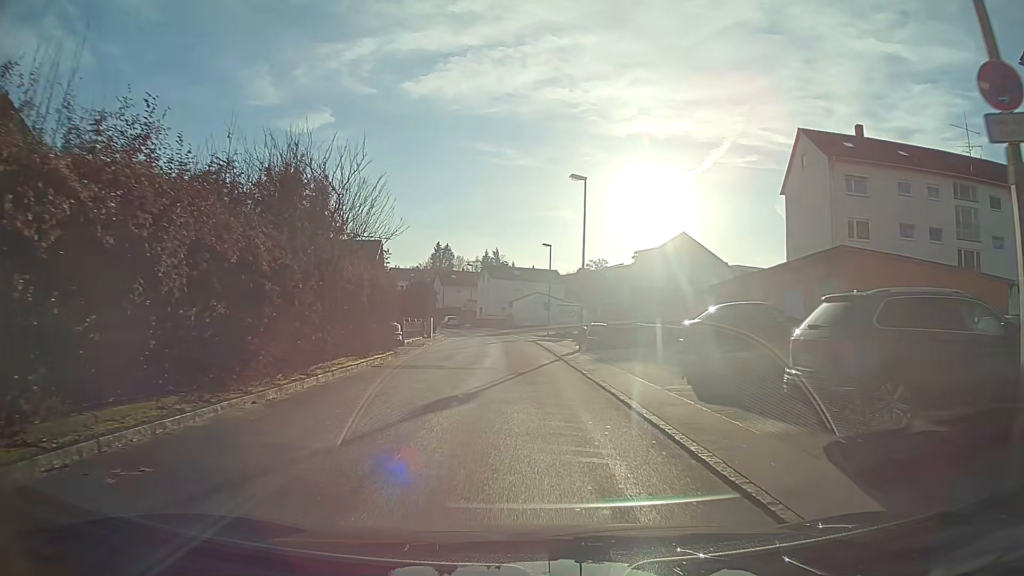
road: unclassified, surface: asphalt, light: Day
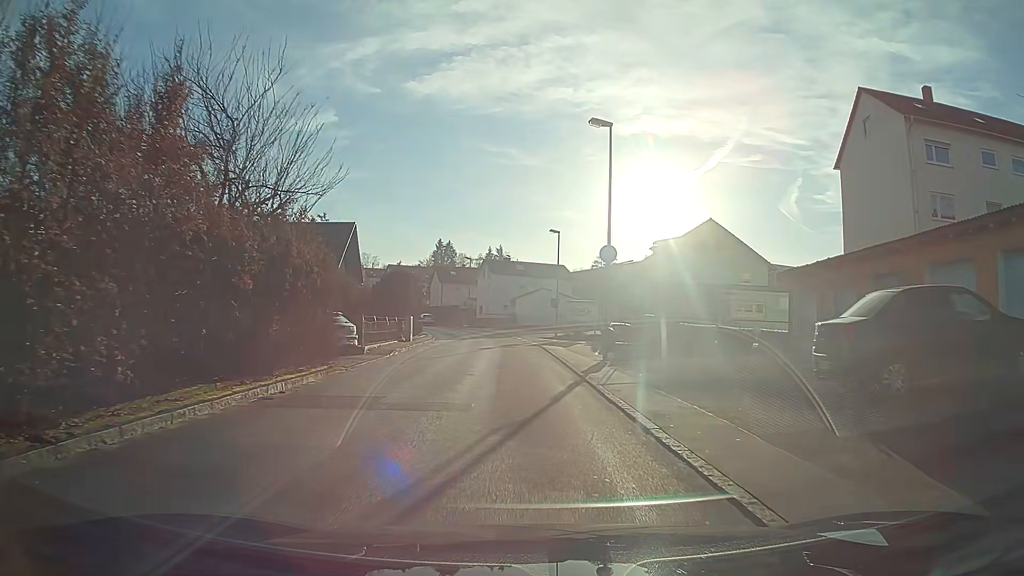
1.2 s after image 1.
(0.0, +9.1) m; 0°
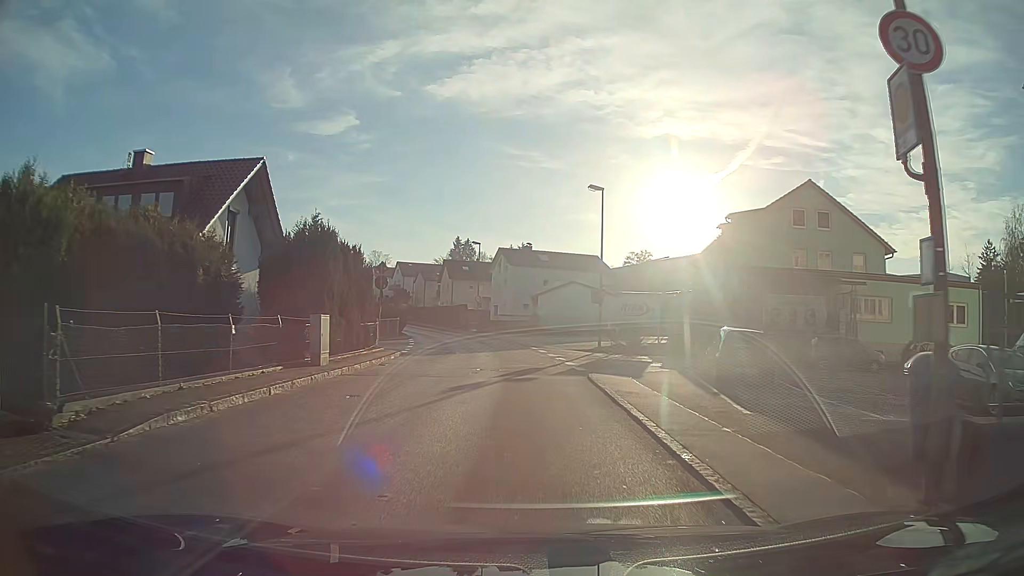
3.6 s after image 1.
(-0.3, +18.2) m; -2°
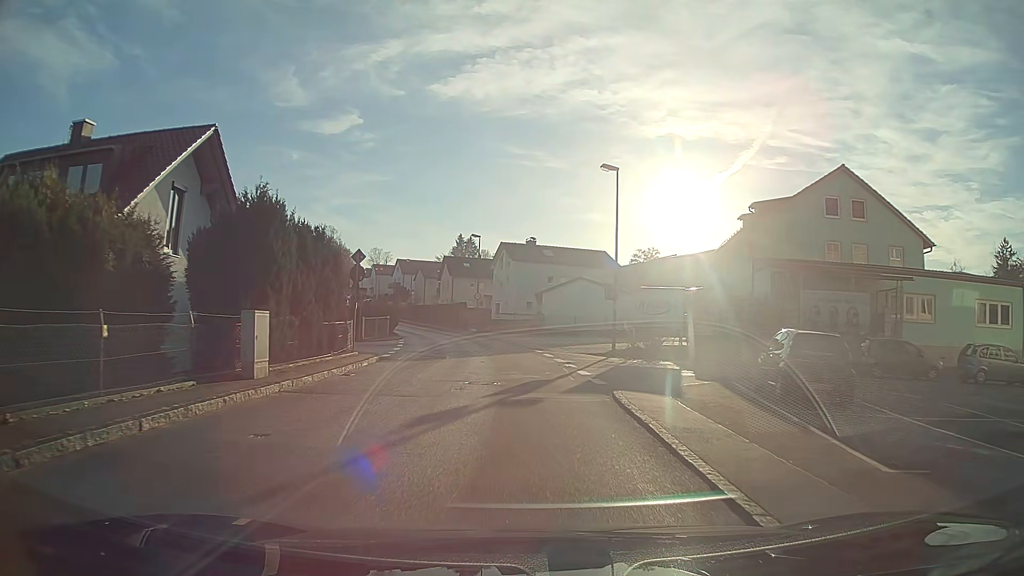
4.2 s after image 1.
(0.0, +4.5) m; 0°
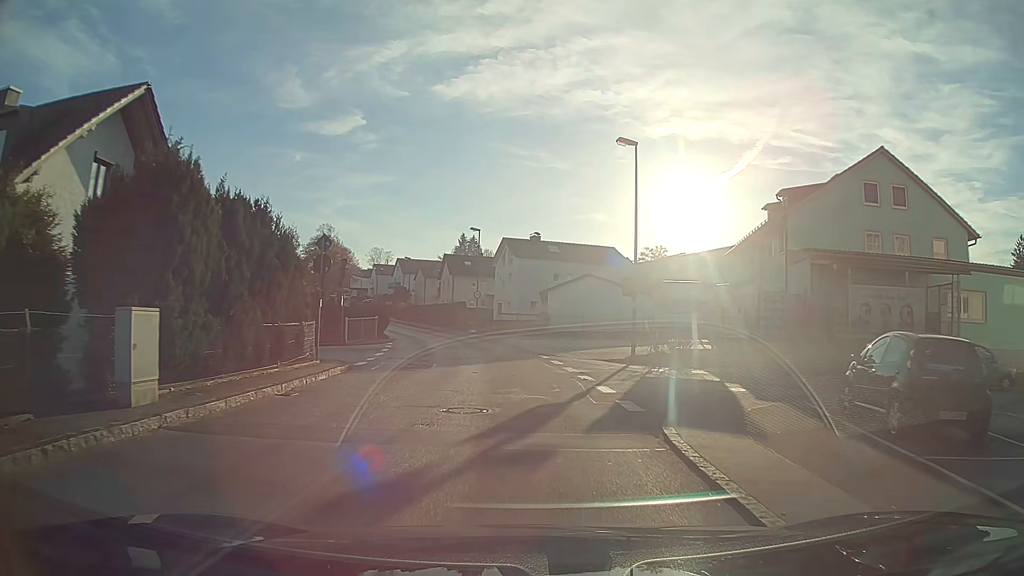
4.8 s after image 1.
(0.0, +4.5) m; 0°
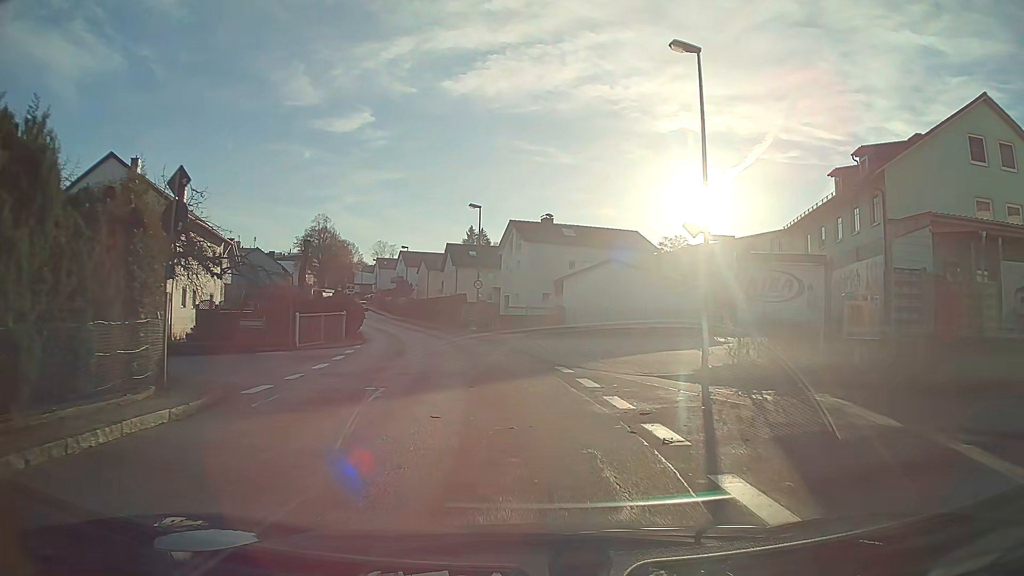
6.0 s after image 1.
(-0.1, +9.1) m; -1°
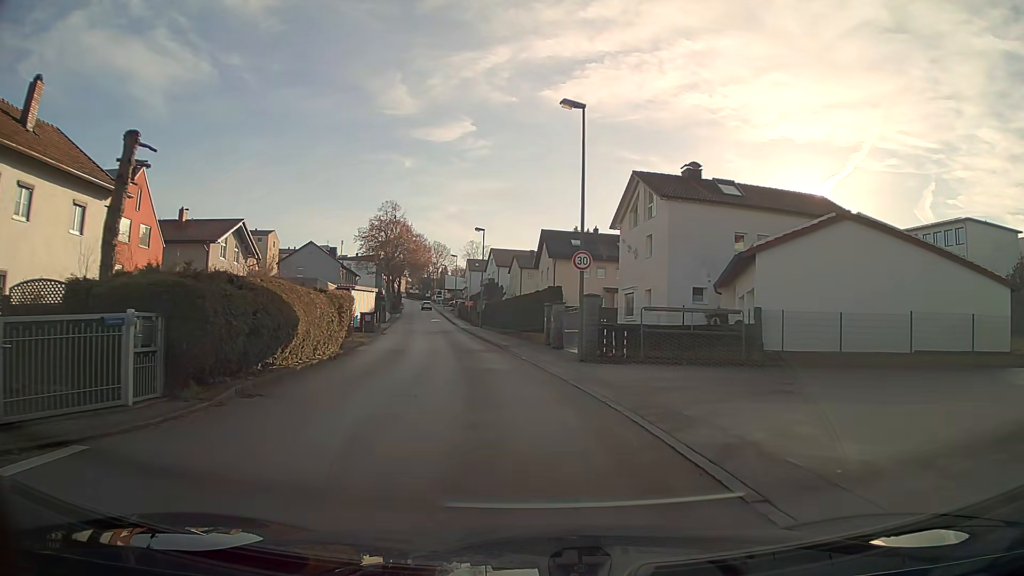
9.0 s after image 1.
(-1.7, +22.6) m; -10°
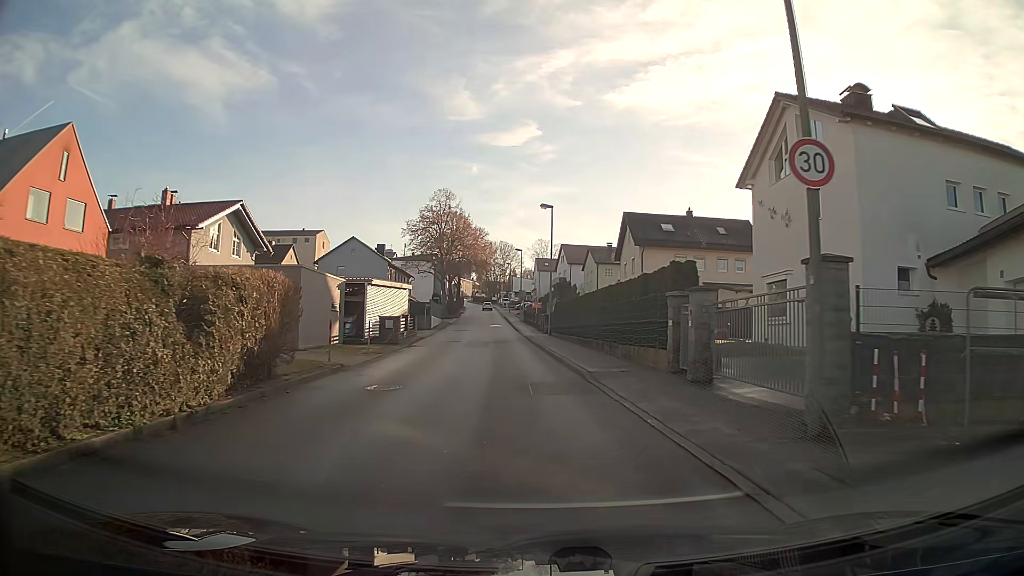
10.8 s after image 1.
(-0.7, +13.4) m; -6°
(0, +10) (-1, +20) (-1, +30) (-2, +40) (-2, +50) (-3, +60) (-3, +70) (-4, +80) (-5, +90) (-5, +100) m
